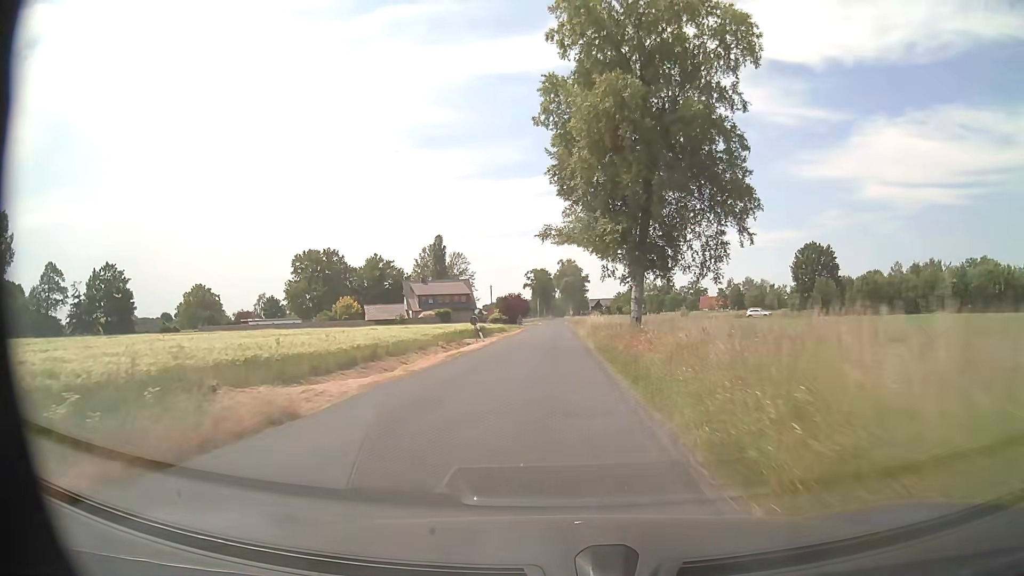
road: secondary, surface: asphalt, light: Day
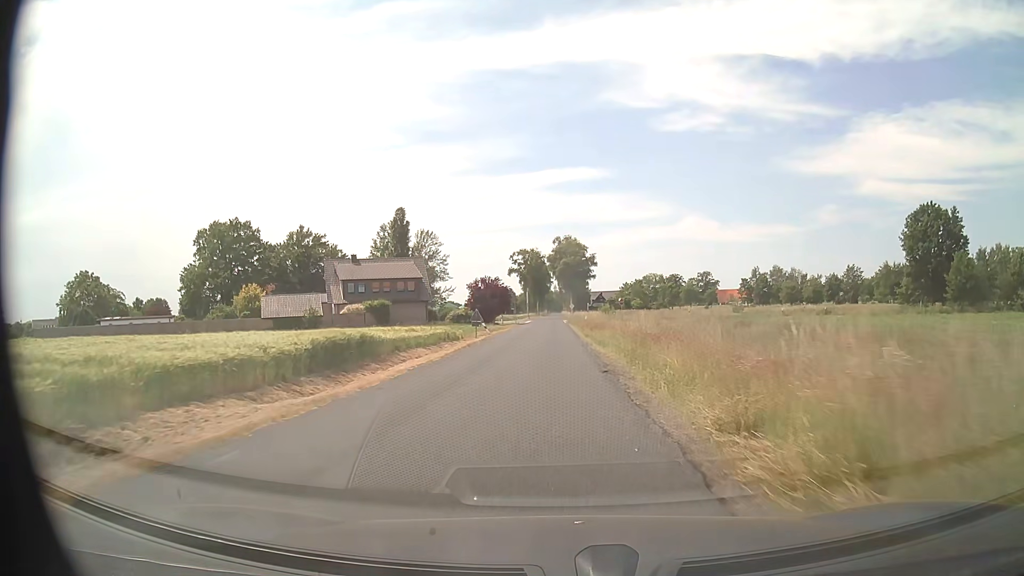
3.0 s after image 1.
(-0.1, +41.9) m; 0°
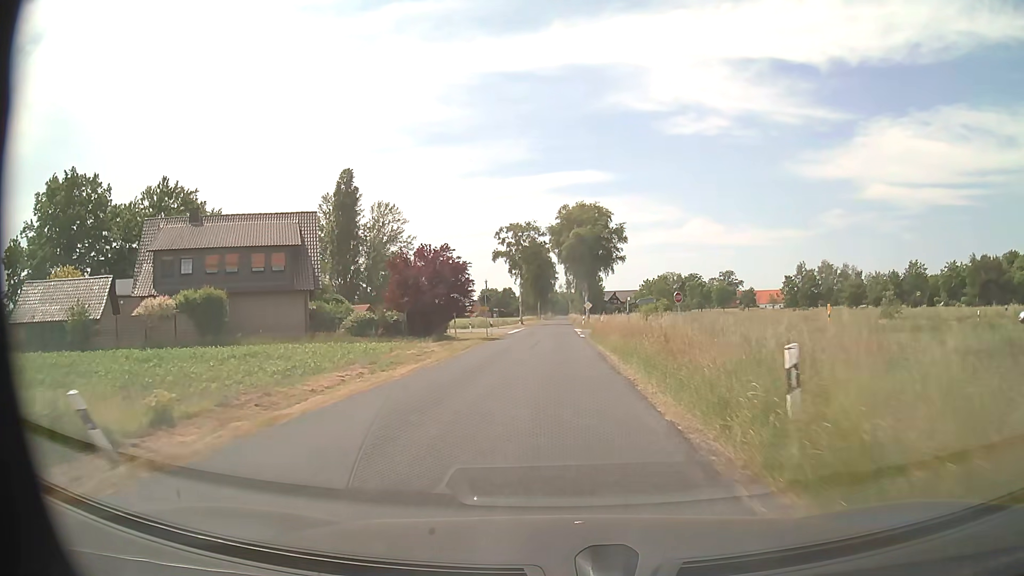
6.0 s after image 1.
(-0.1, +41.8) m; 0°
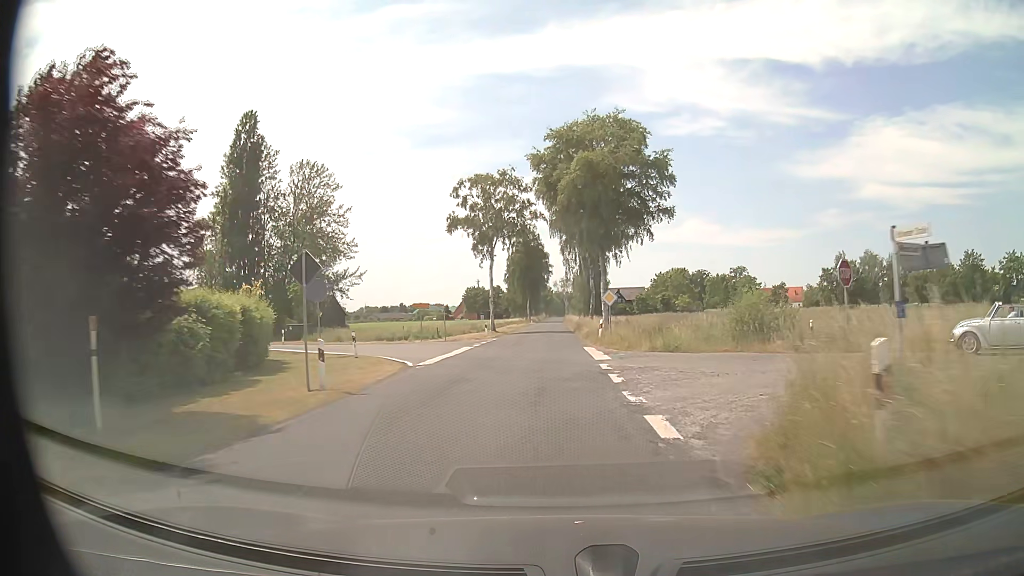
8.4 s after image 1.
(+0.1, +33.5) m; +1°
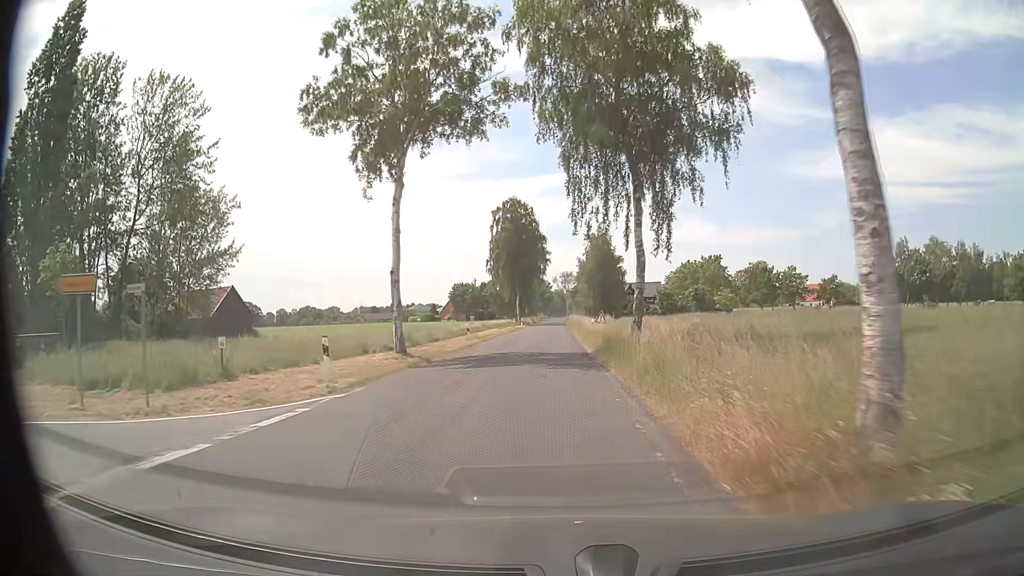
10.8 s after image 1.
(0.0, +33.4) m; 0°
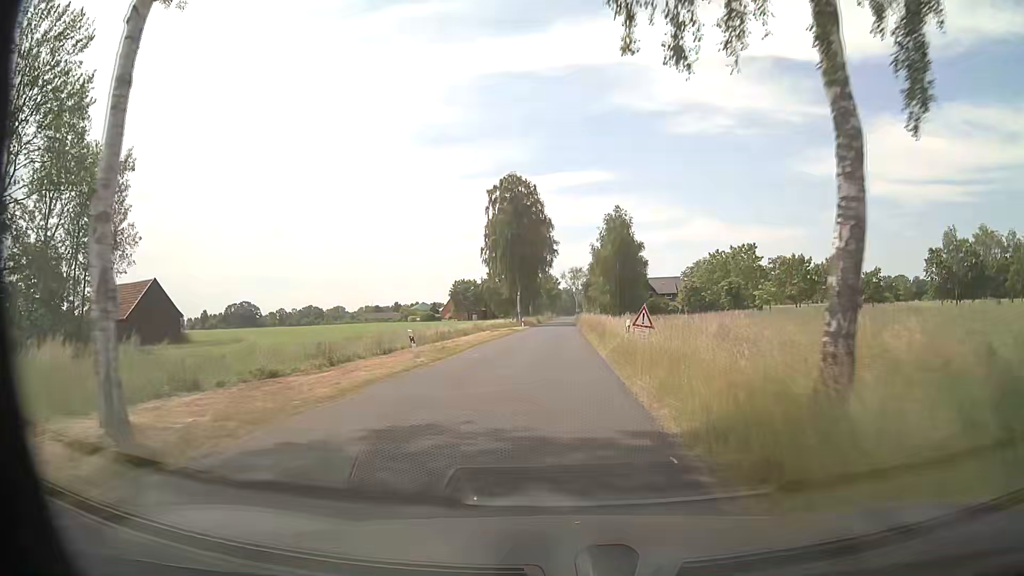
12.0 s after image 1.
(0.0, +16.7) m; 0°
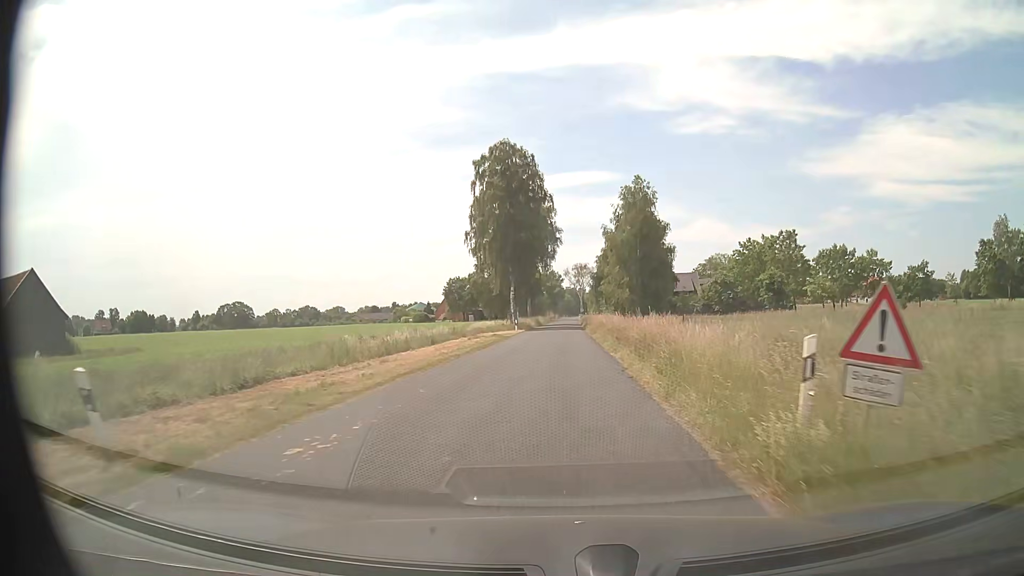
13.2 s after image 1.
(-0.1, +16.7) m; -1°
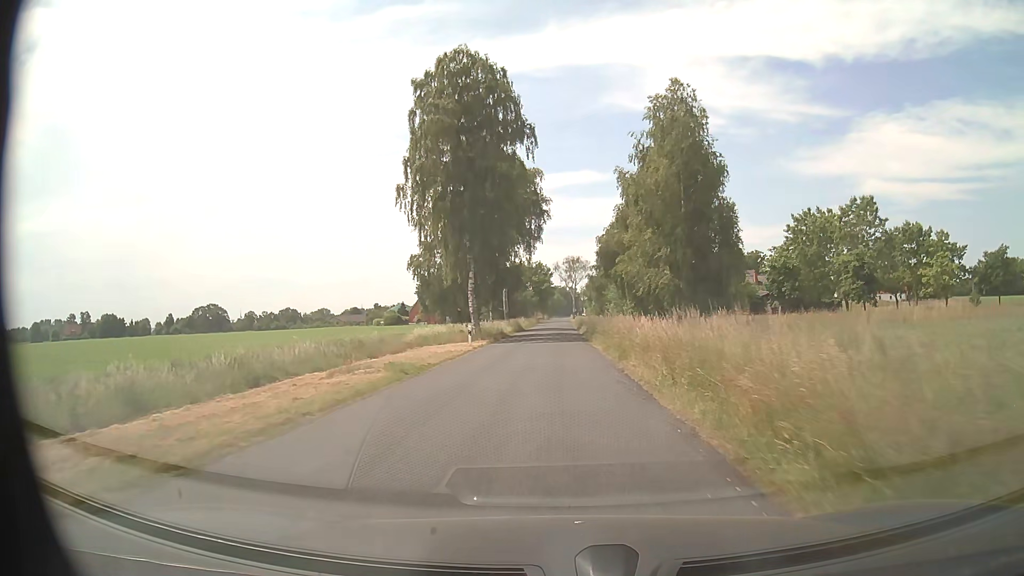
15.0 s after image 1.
(+0.4, +25.1) m; +1°
(0, +10) (0, +20) (0, +30) (0, +40) (0, +50) (0, +60) (0, +70) (0, +80) (0, +90) (0, +100) m
